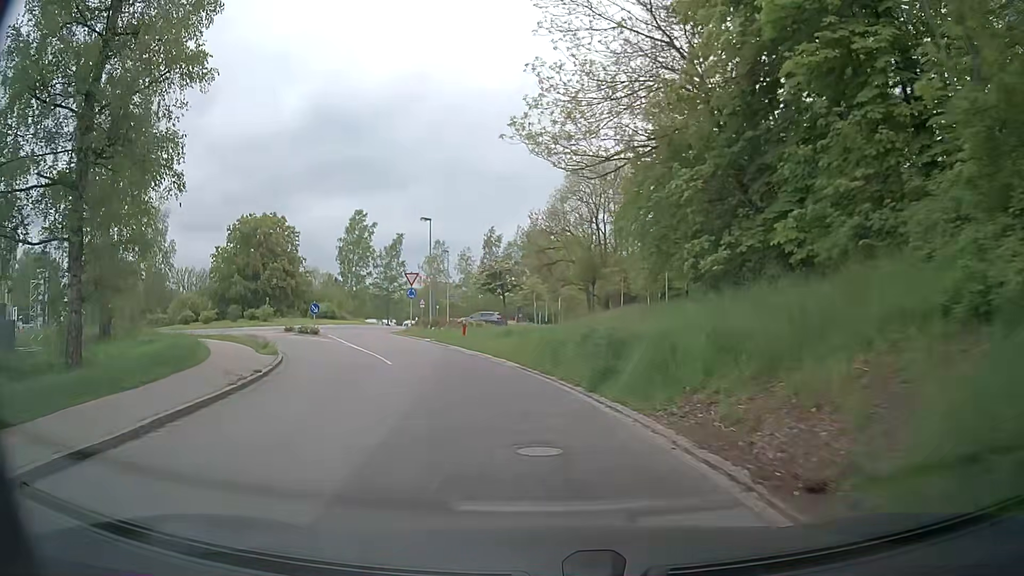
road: residential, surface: paved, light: Day
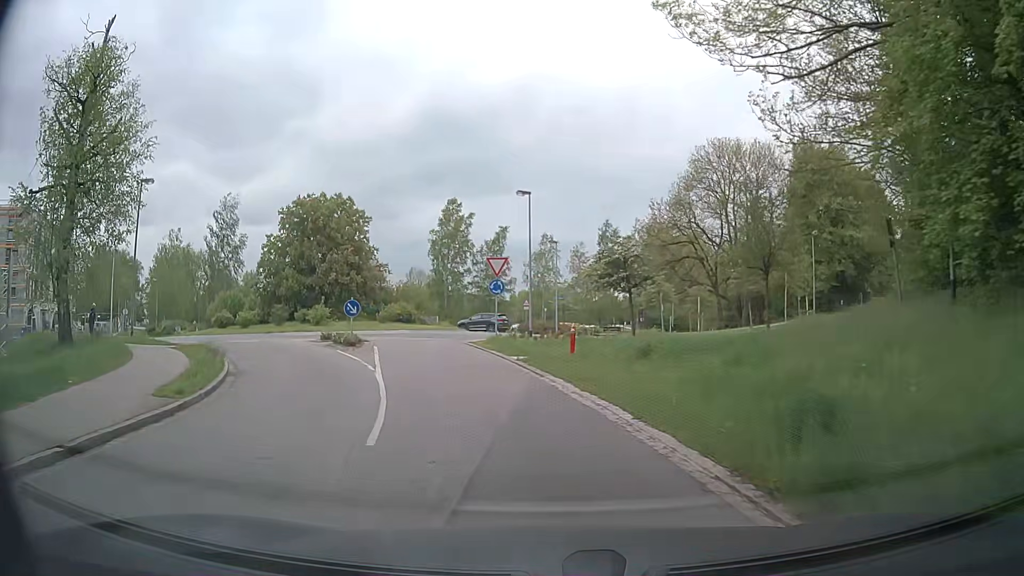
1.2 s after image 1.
(-0.9, +11.2) m; -10°
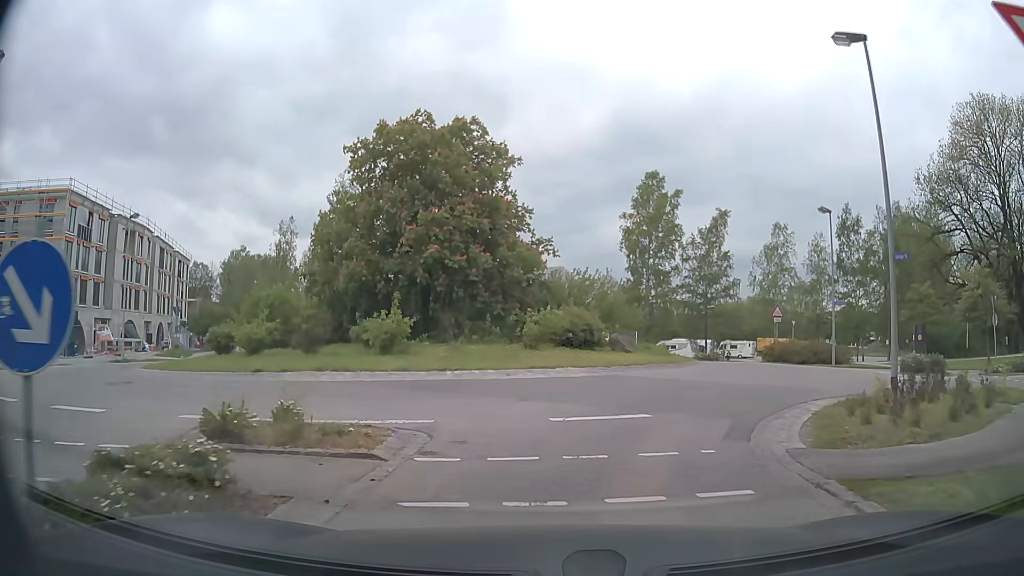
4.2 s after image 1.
(-3.7, +21.3) m; -17°
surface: asphalt
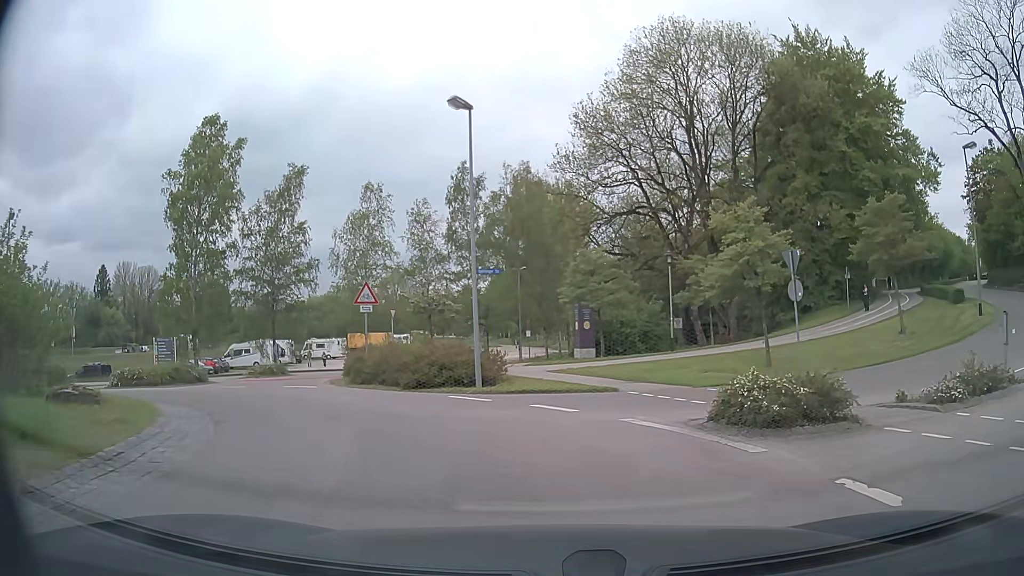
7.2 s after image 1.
(+4.2, +15.2) m; +34°
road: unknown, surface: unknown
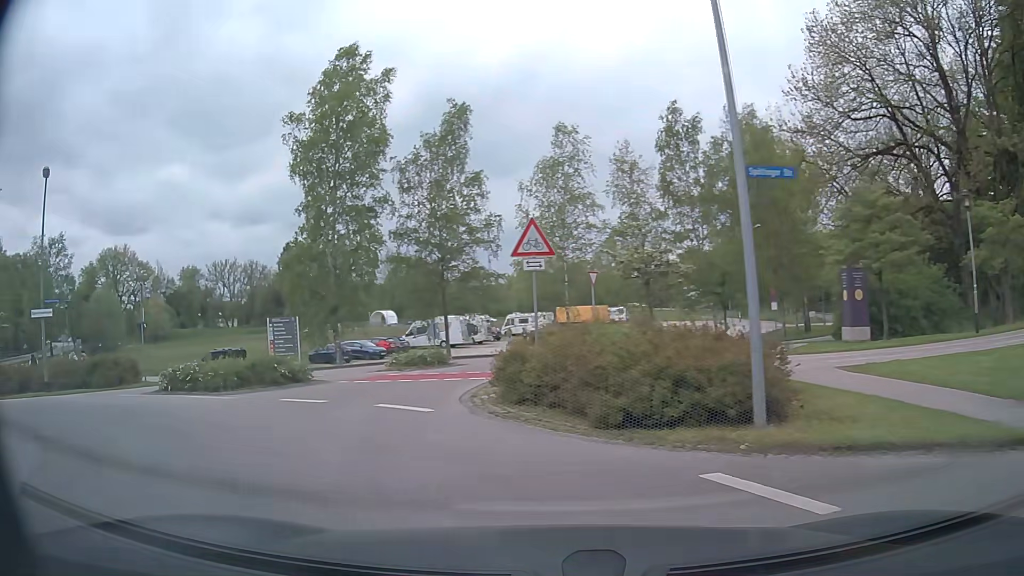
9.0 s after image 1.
(-1.0, +9.6) m; -17°
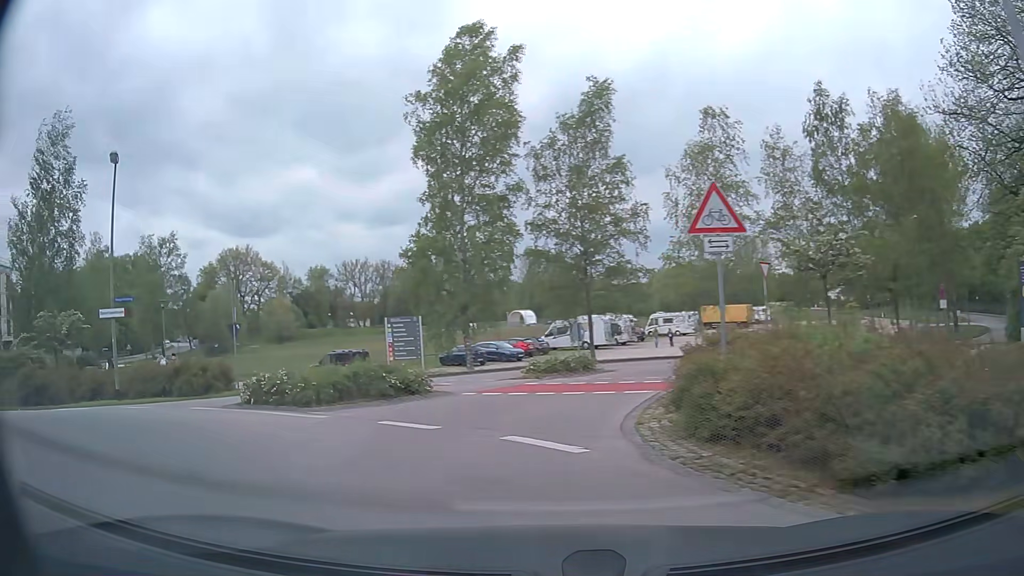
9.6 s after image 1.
(-0.3, +3.3) m; -13°
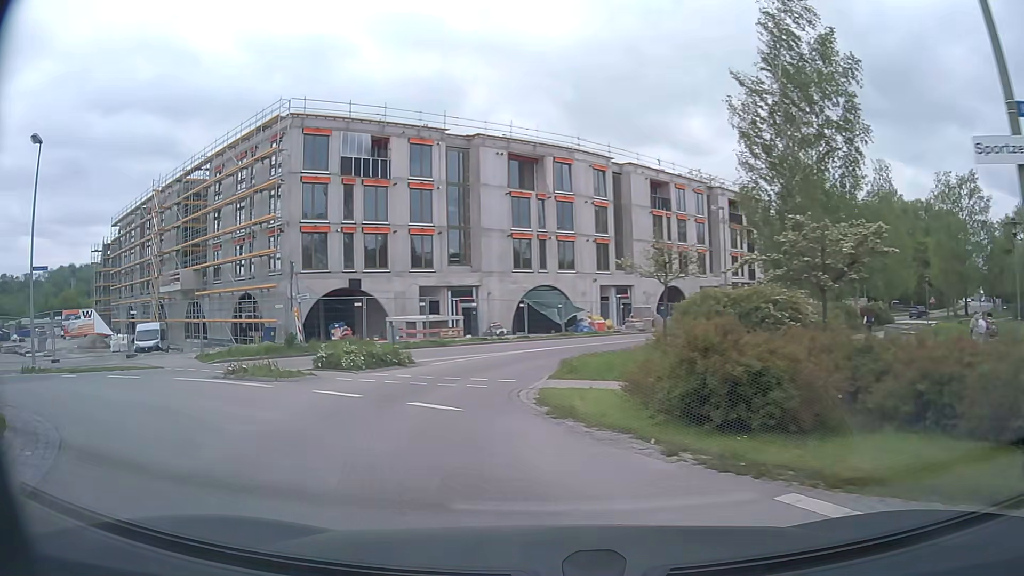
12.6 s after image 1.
(-8.9, +13.2) m; -67°
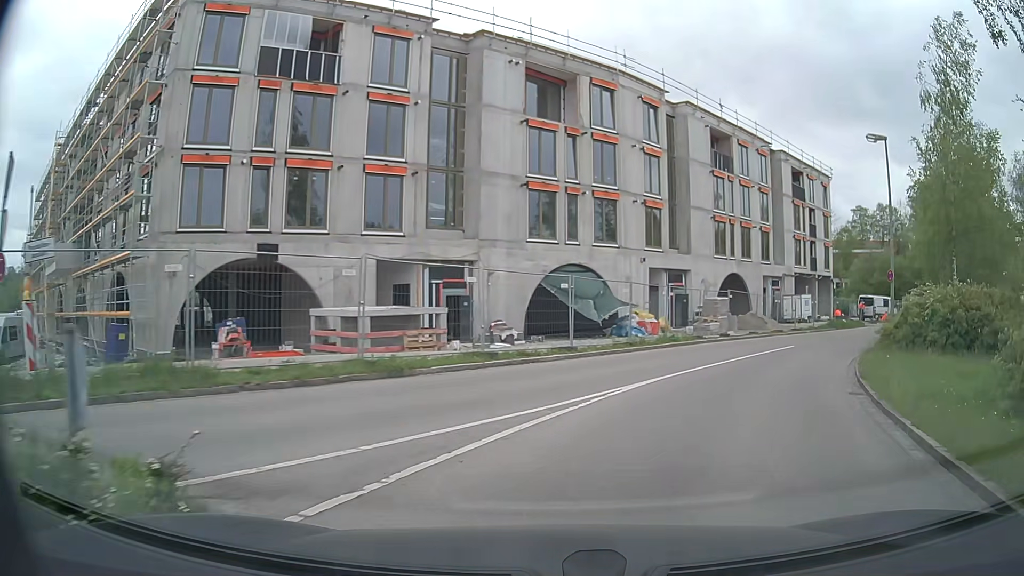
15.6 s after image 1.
(-2.6, +17.3) m; -2°
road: residential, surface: asphalt
(+2, +10) (+6, +19) (+12, +27) (+18, +35) (+25, +42) (+32, +49) (+40, +55) (+48, +61) (+56, +67) (+64, +73) m
